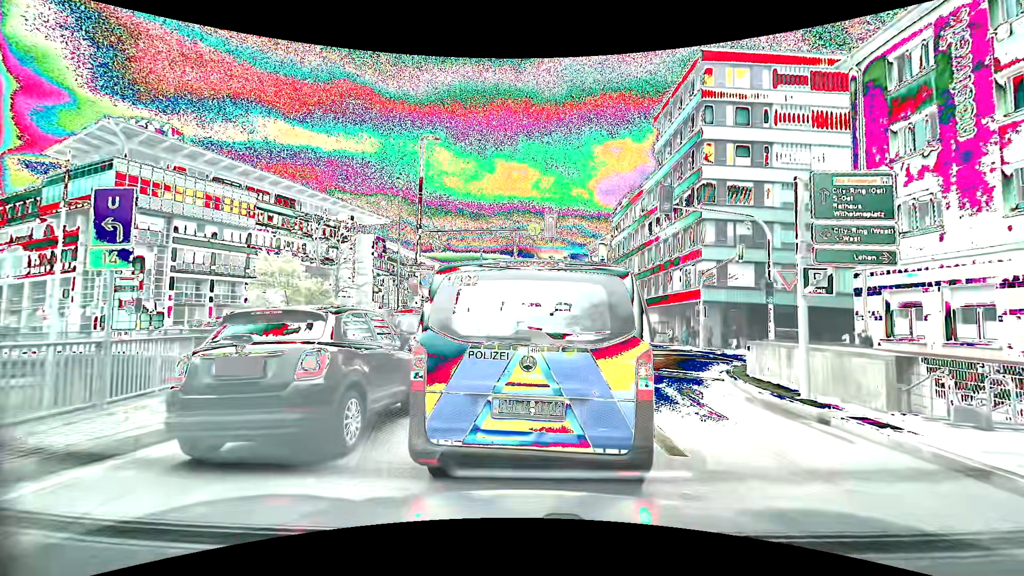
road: primary_link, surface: asphalt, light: Day
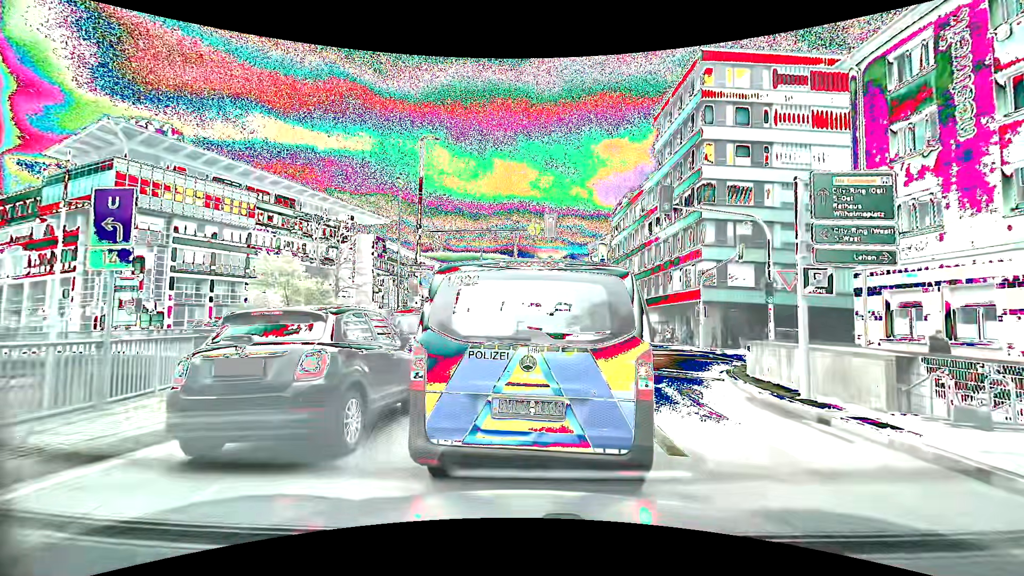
(0.0, 0.0) m; 0°
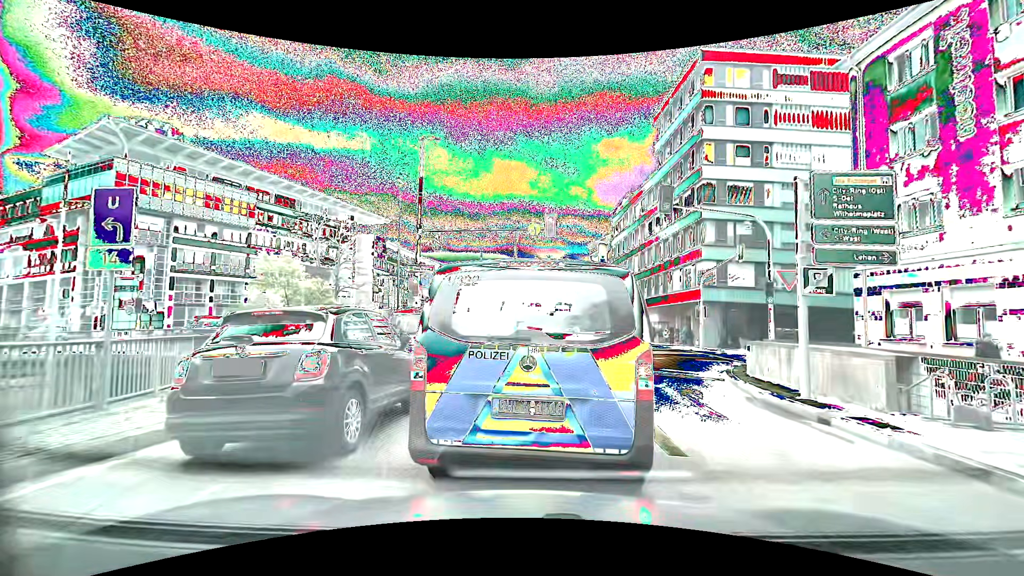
(0.0, 0.0) m; 0°
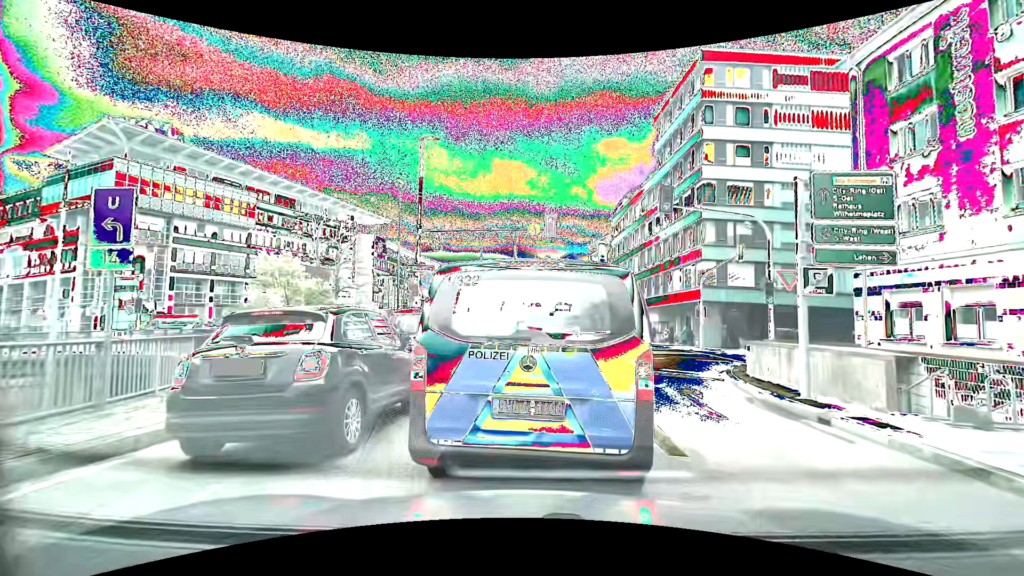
(0.0, 0.0) m; 0°
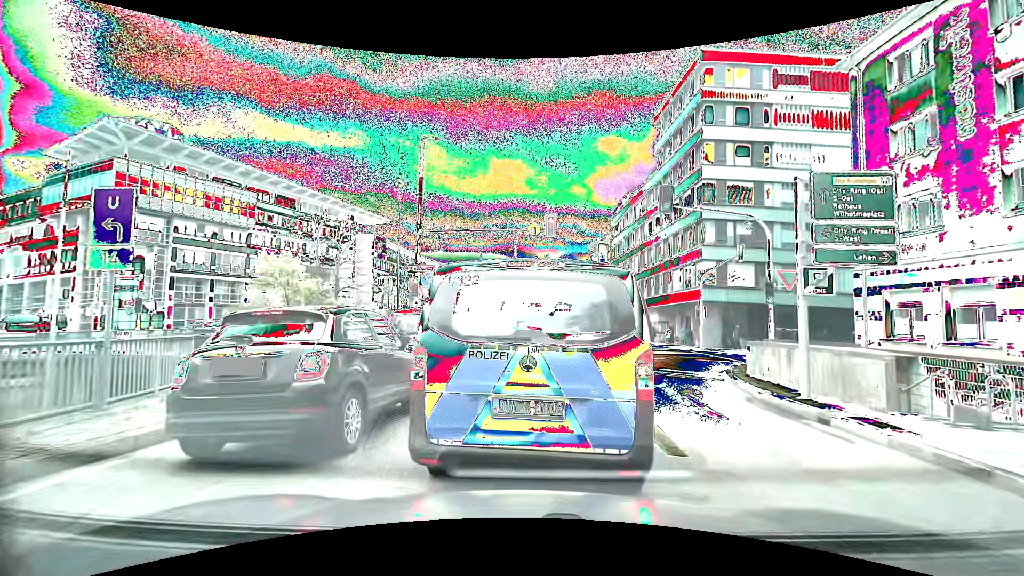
(0.0, 0.0) m; 0°
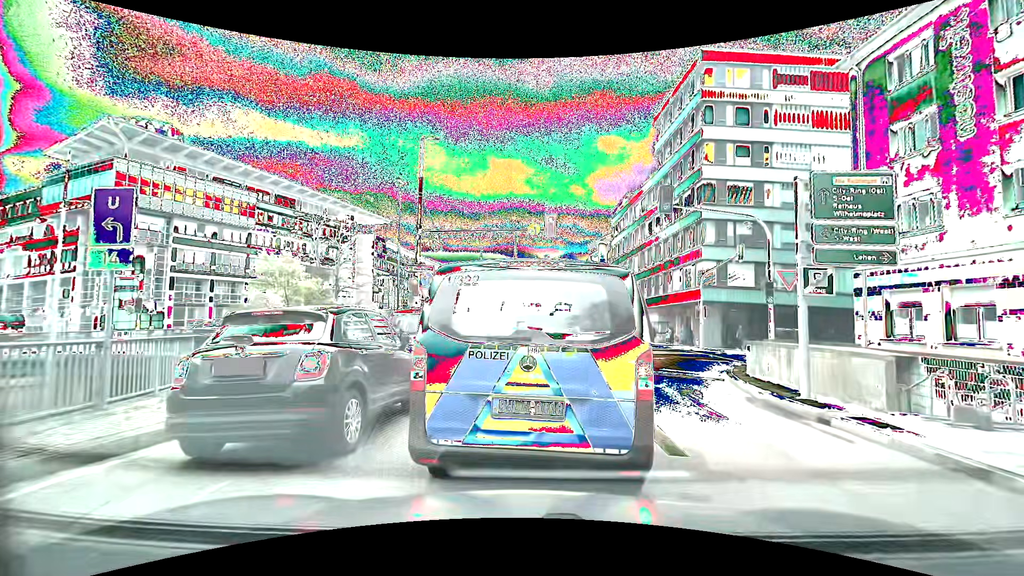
(0.0, 0.0) m; 0°
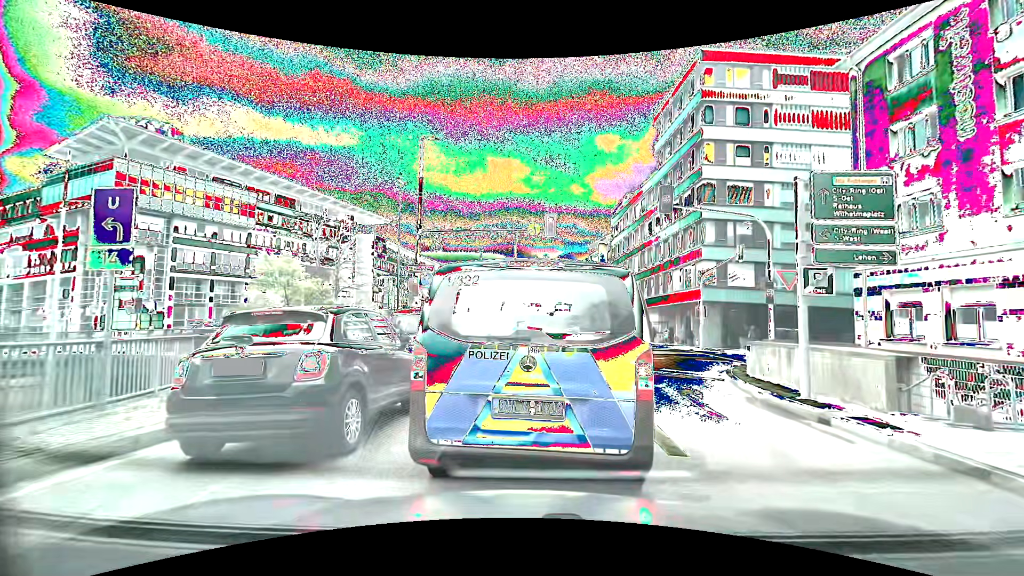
(0.0, 0.0) m; 0°
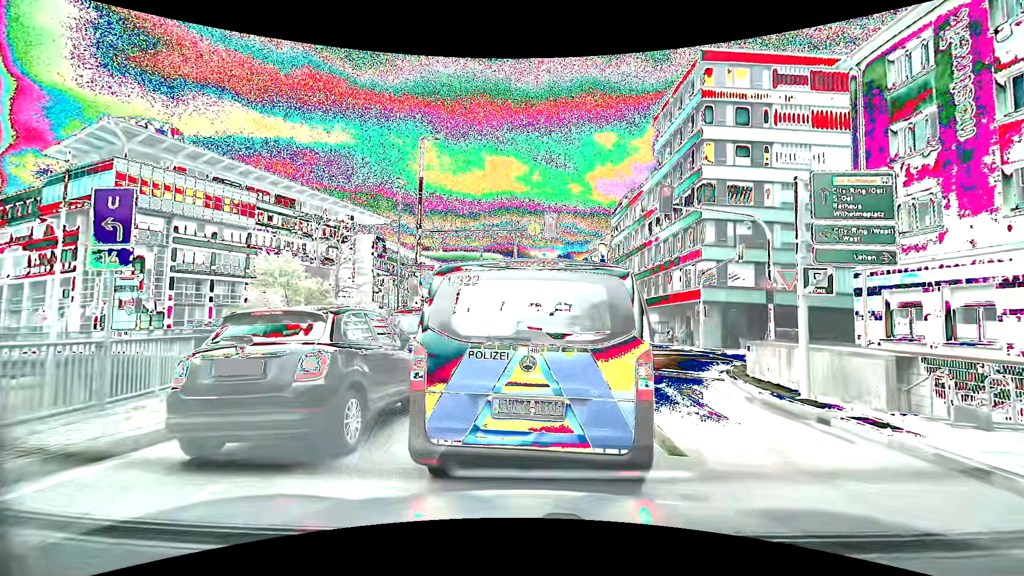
(0.0, 0.0) m; 0°
